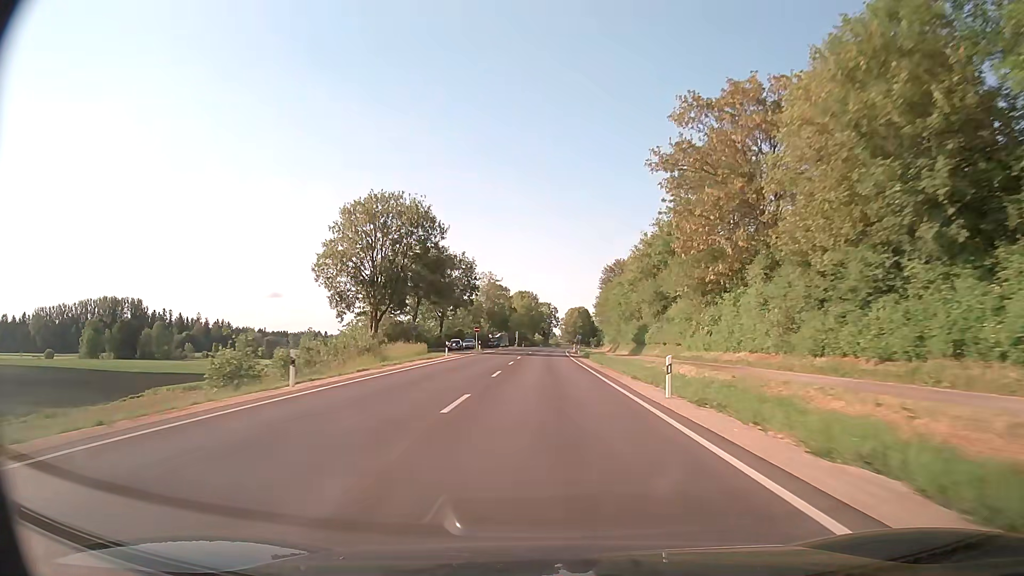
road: secondary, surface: asphalt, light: Day
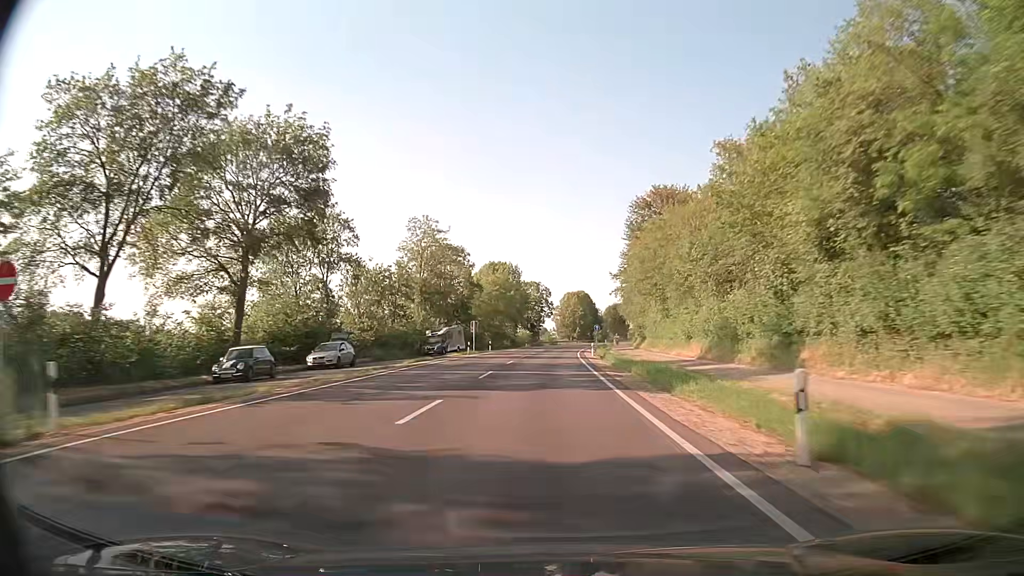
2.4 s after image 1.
(+0.2, +60.7) m; 0°
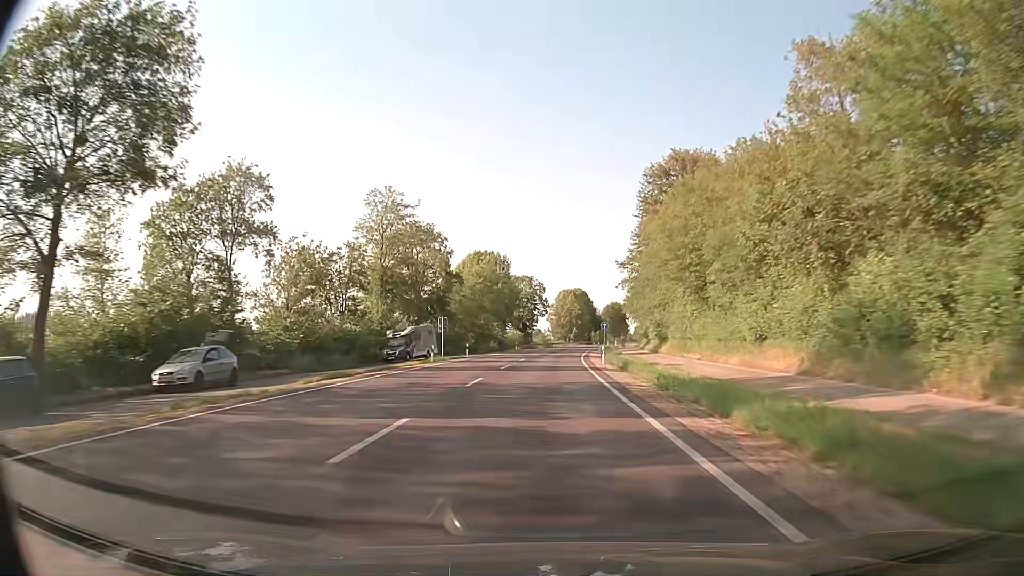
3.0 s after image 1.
(+0.2, +15.1) m; +1°
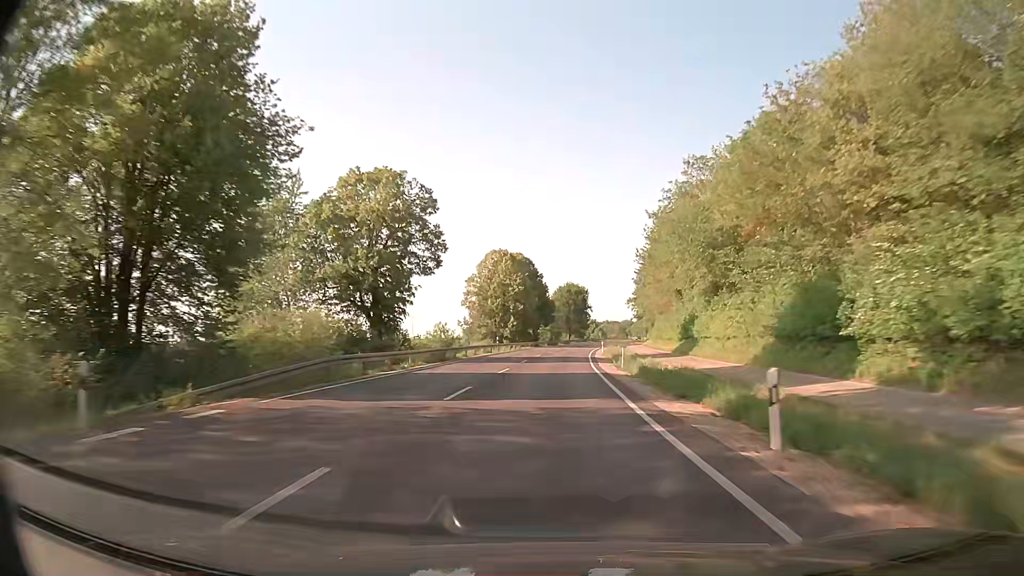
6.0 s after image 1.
(+2.5, +74.8) m; +5°
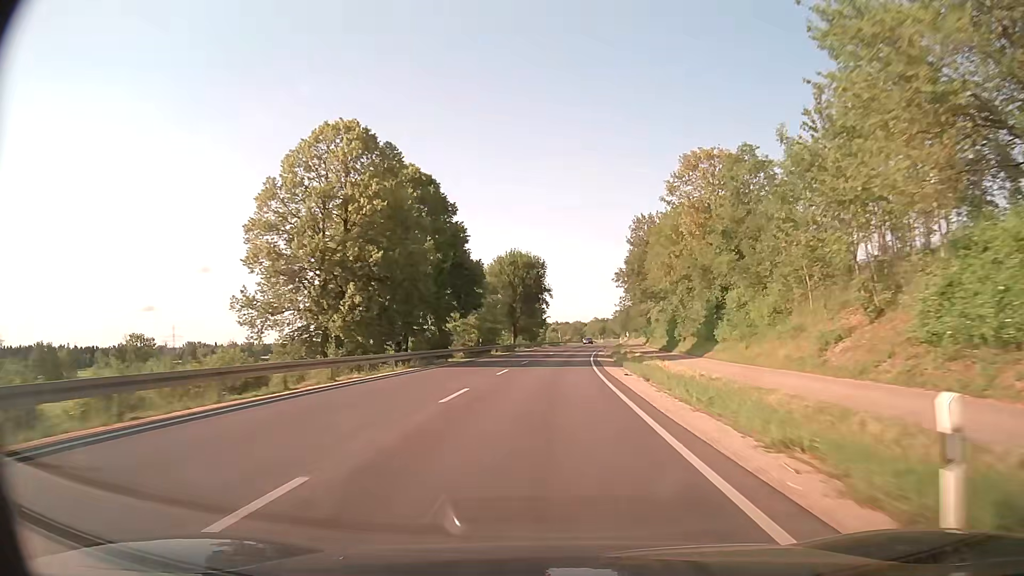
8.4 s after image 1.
(+2.4, +59.4) m; +5°
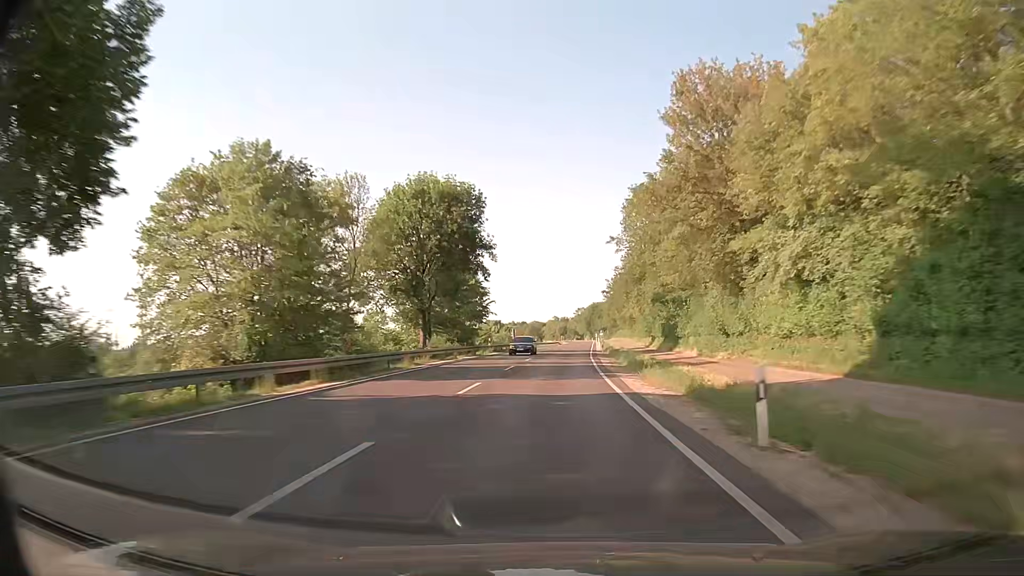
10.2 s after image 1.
(+1.2, +44.9) m; +3°
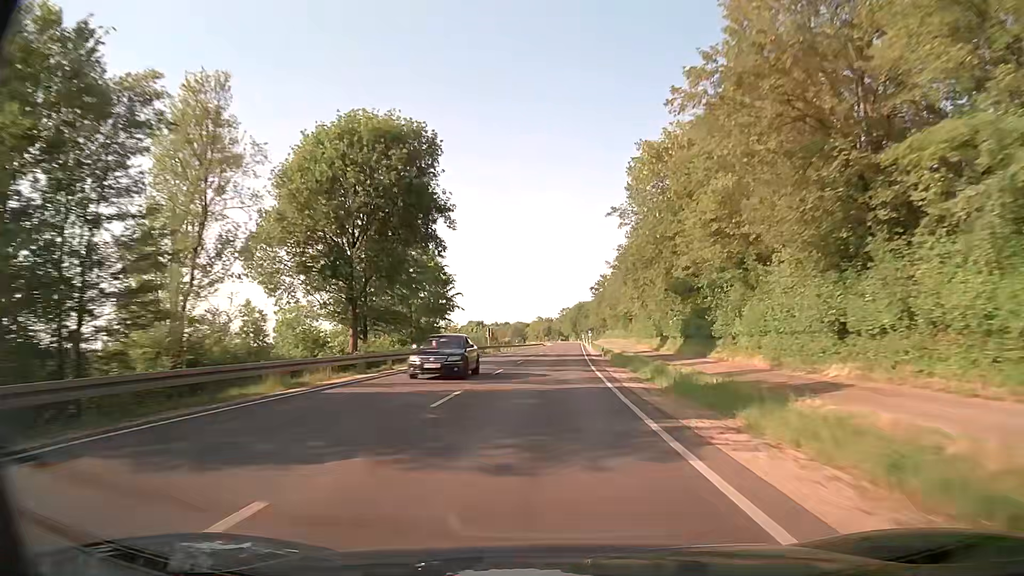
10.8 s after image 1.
(+0.2, +15.0) m; +1°
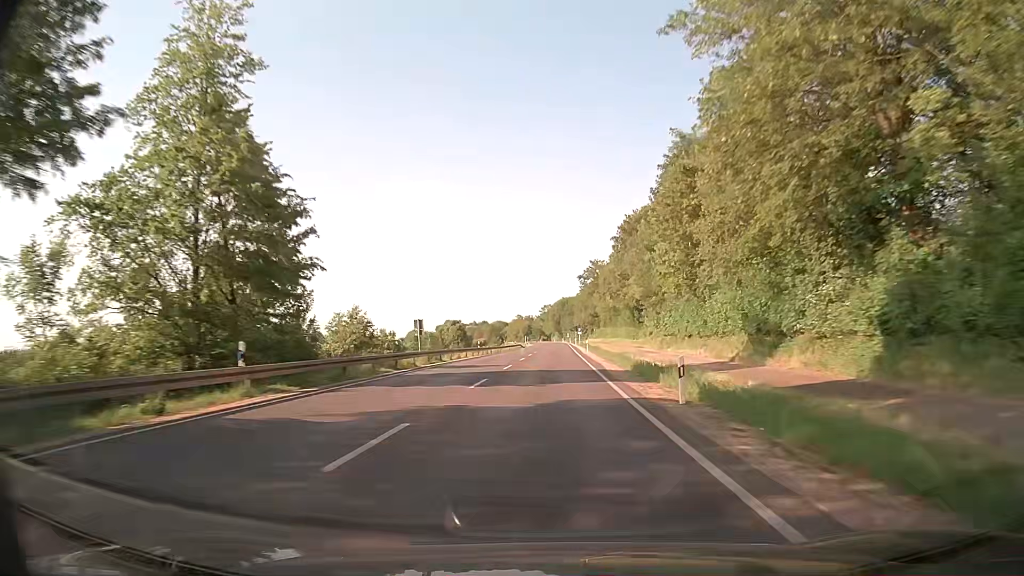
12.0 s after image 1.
(+0.5, +30.2) m; +2°
(0, +10) (0, +20) (0, +30) (0, +40) (+1, +50) (+1, +60) (+1, +70) (+1, +80) (+1, +90) (+1, +100) m
